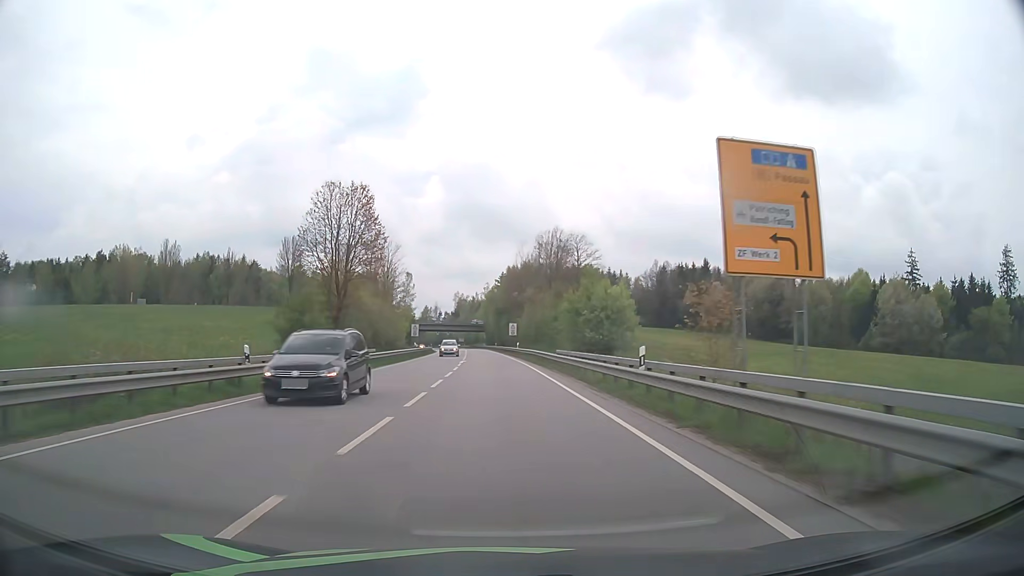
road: primary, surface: asphalt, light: Day
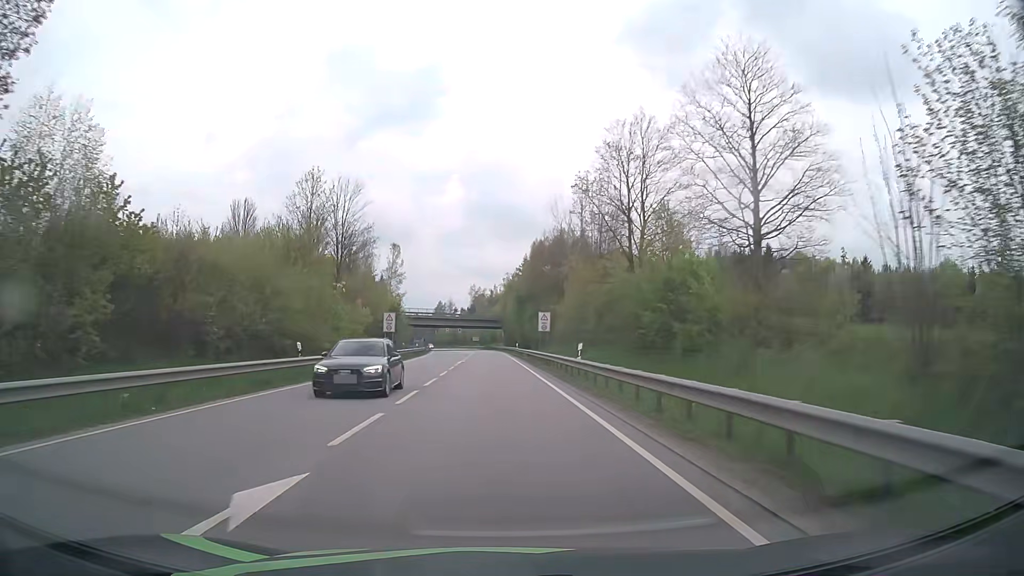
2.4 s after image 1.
(-0.6, +41.6) m; -2°
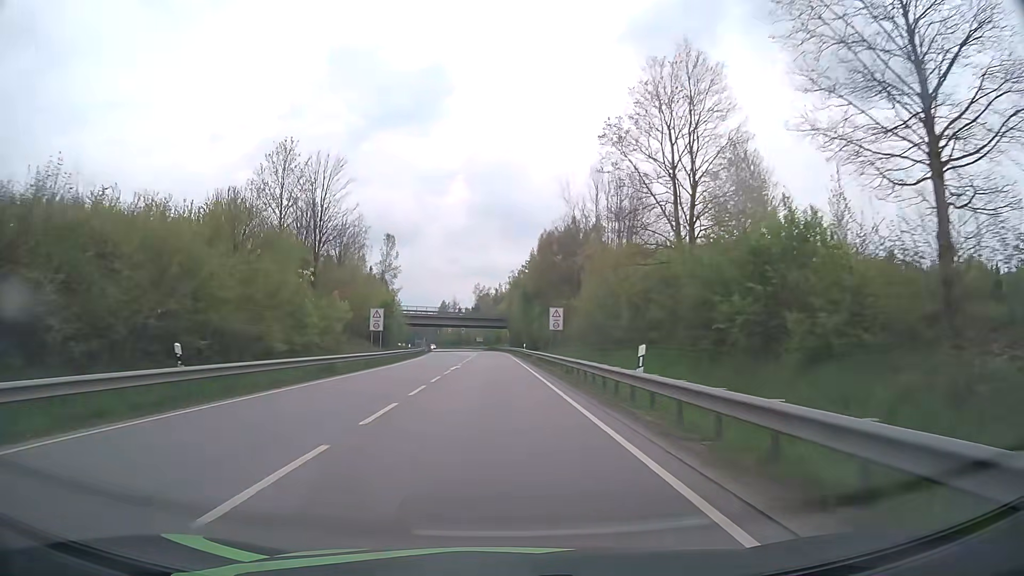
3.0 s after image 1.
(0.0, +9.8) m; -1°
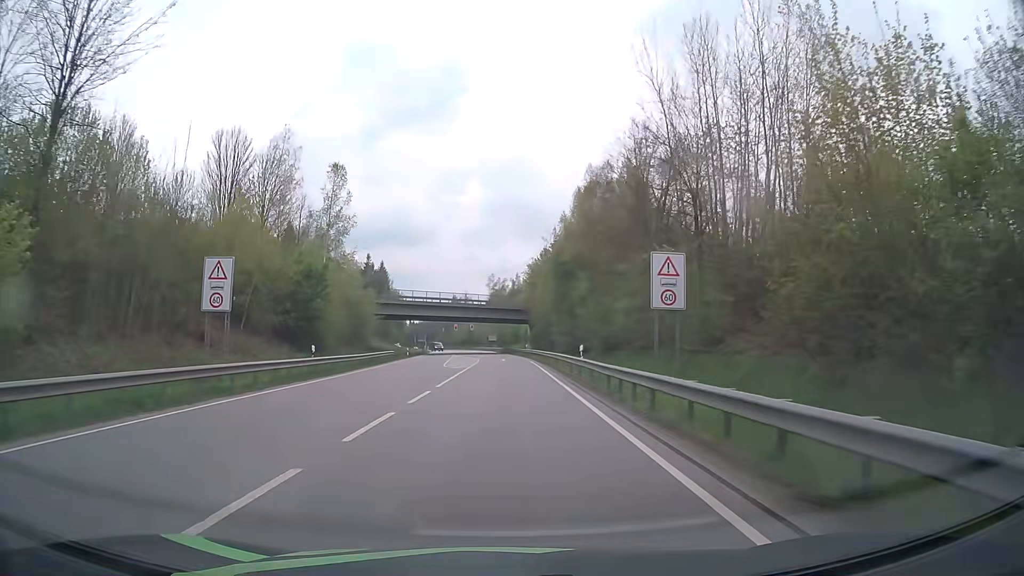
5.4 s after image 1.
(-0.5, +38.0) m; -1°
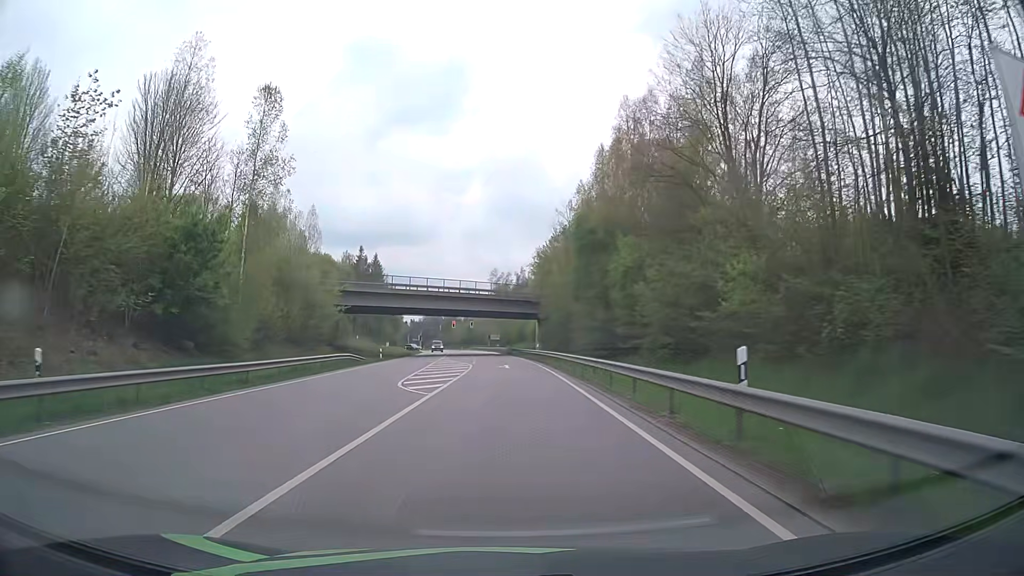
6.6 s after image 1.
(-0.1, +18.6) m; 0°
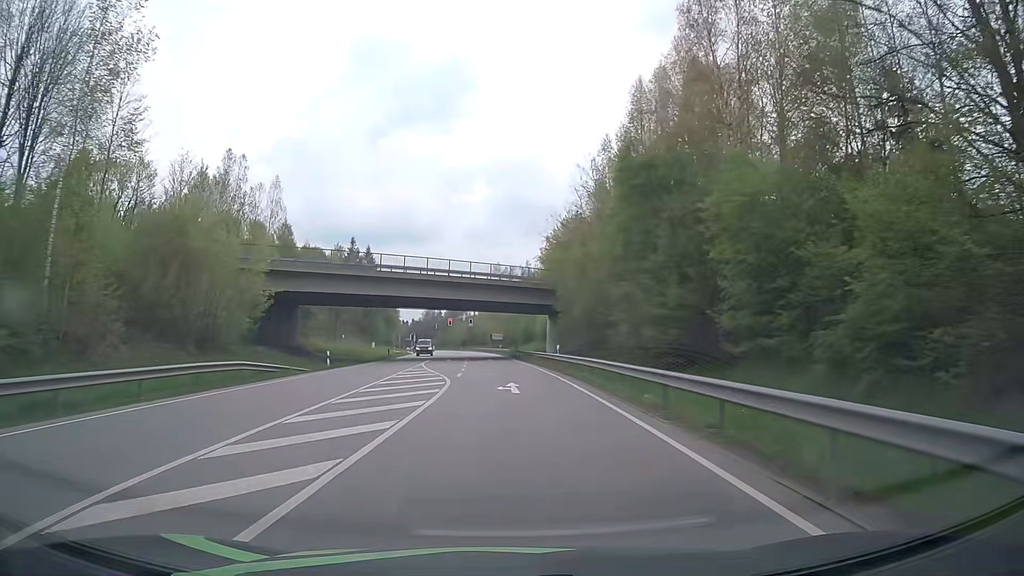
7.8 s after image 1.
(-0.1, +18.4) m; 0°
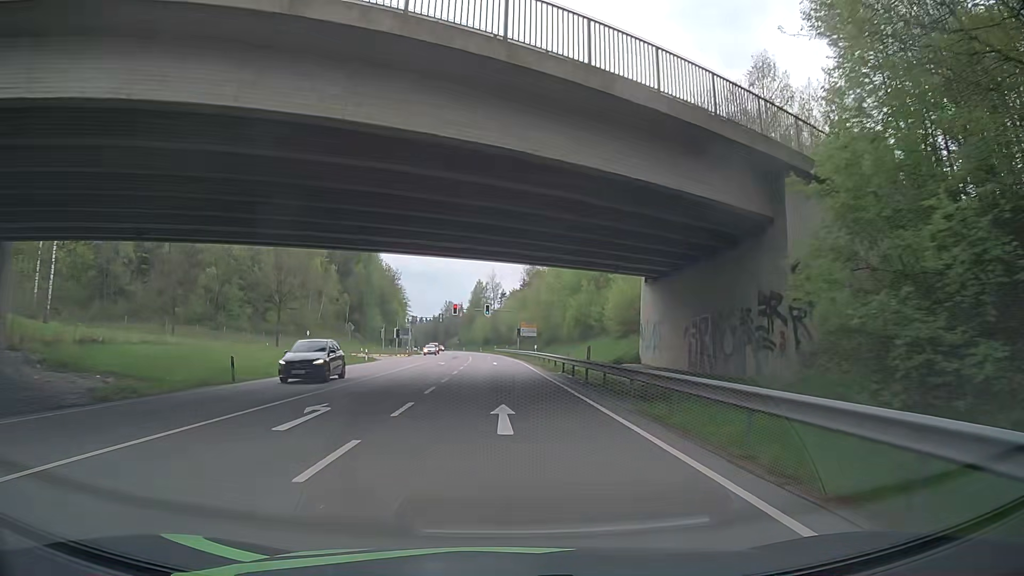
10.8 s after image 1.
(-0.7, +45.8) m; -3°
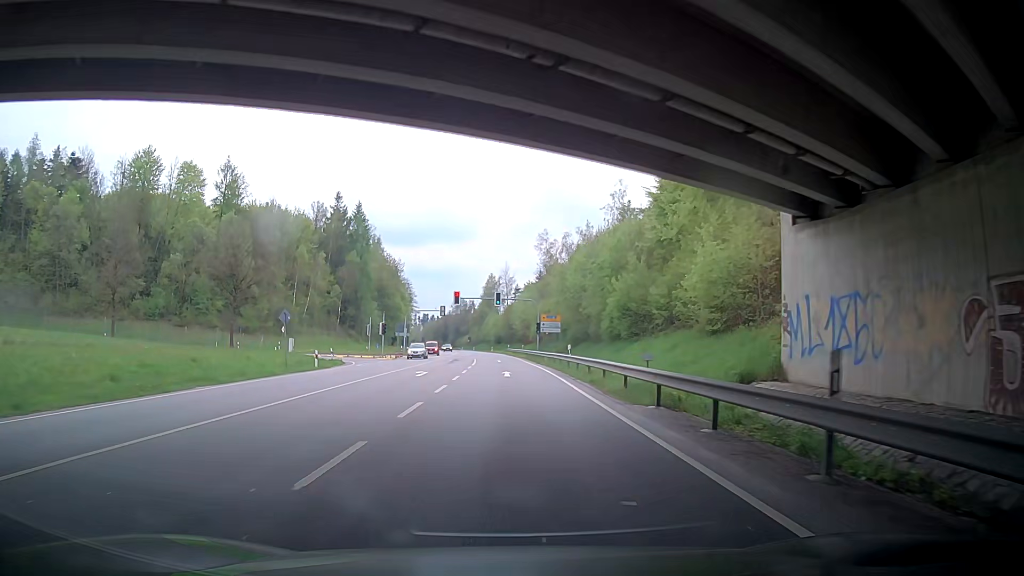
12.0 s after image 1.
(+0.1, +18.3) m; +2°
(0, +10) (-1, +20) (-1, +30) (-2, +40) (-3, +50) (-4, +60) (-5, +70) (-5, +80) (-7, +90) (-8, +100) m
